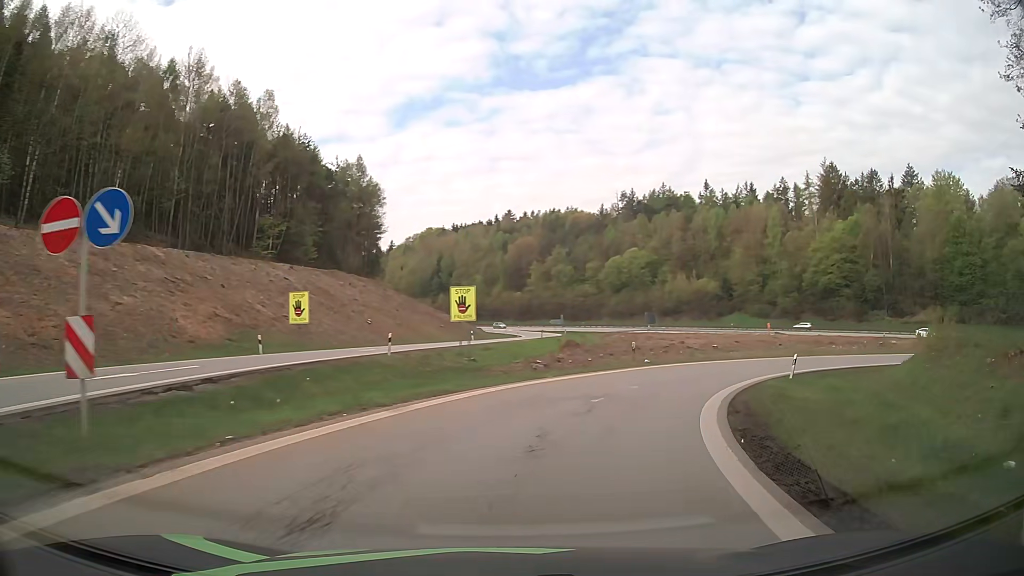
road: motorway_link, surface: asphalt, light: Day
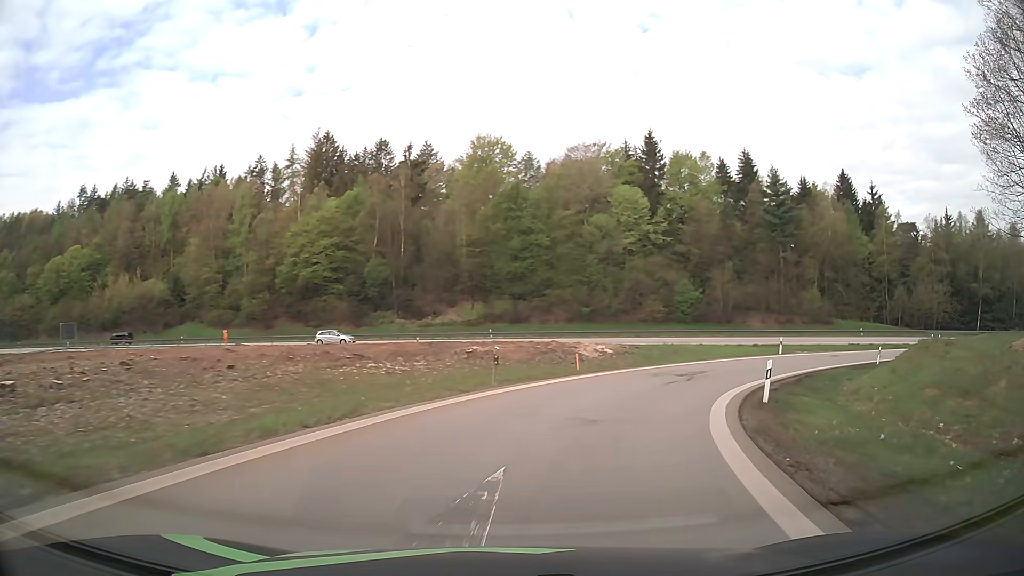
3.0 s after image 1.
(+14.1, +34.3) m; +45°
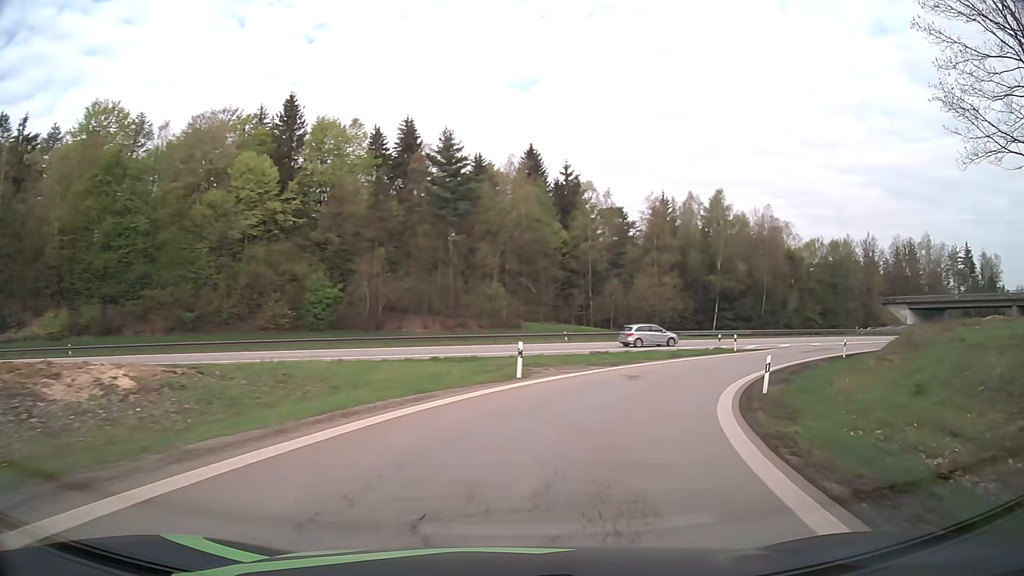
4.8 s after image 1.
(+6.2, +23.5) m; +30°
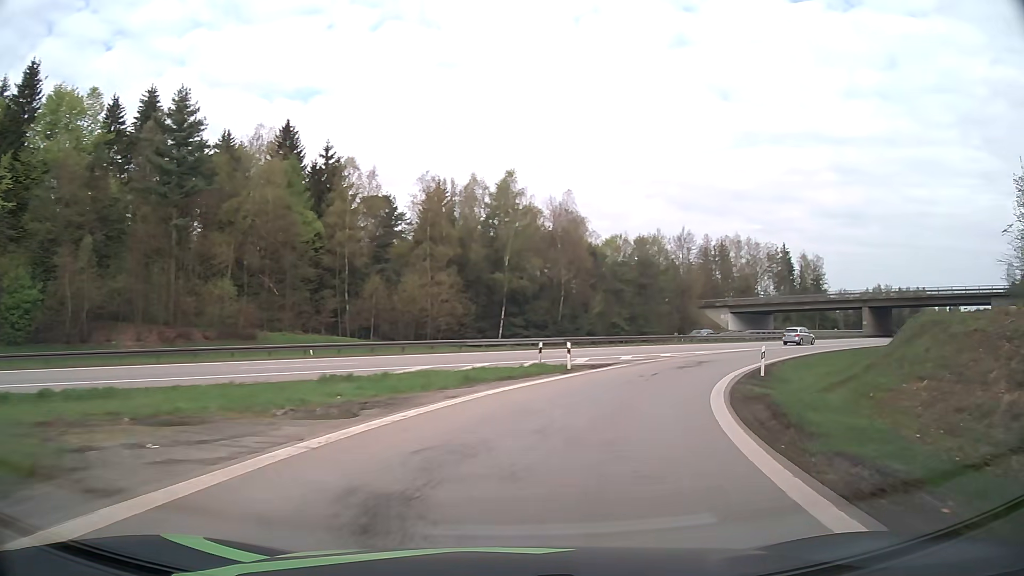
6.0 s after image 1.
(+2.9, +16.8) m; +20°
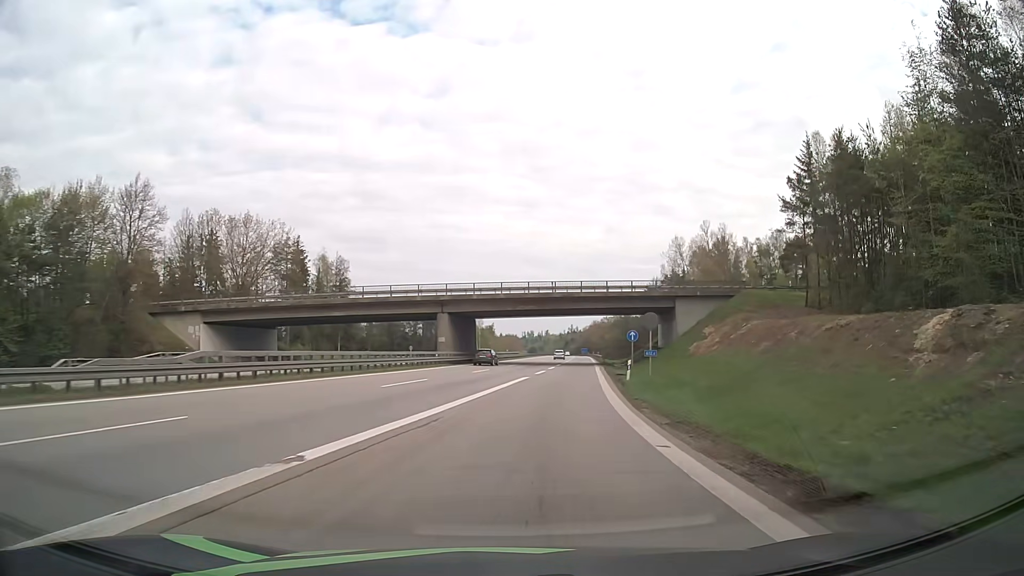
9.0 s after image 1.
(+17.2, +41.7) m; +42°
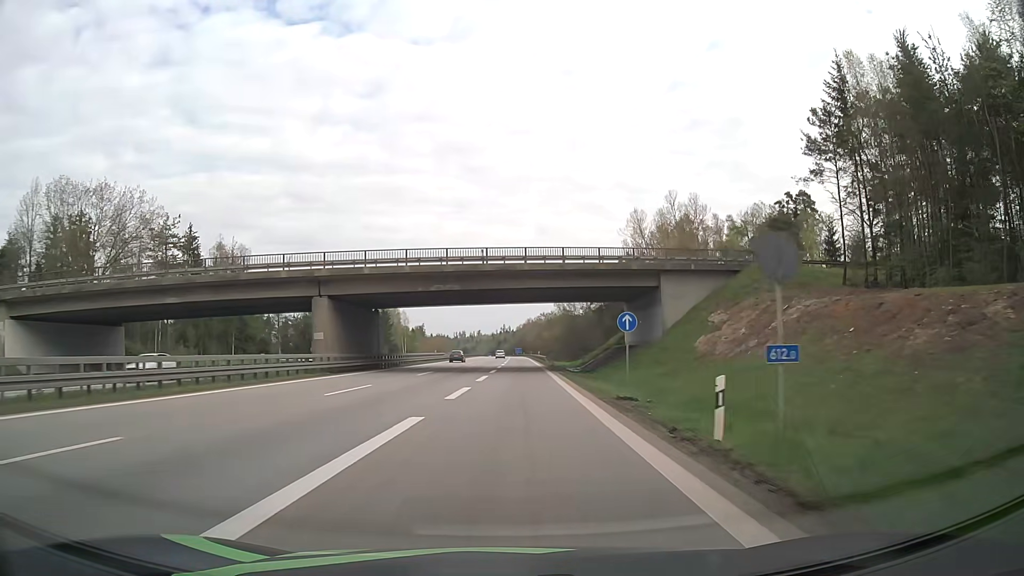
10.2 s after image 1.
(+1.5, +20.8) m; +6°
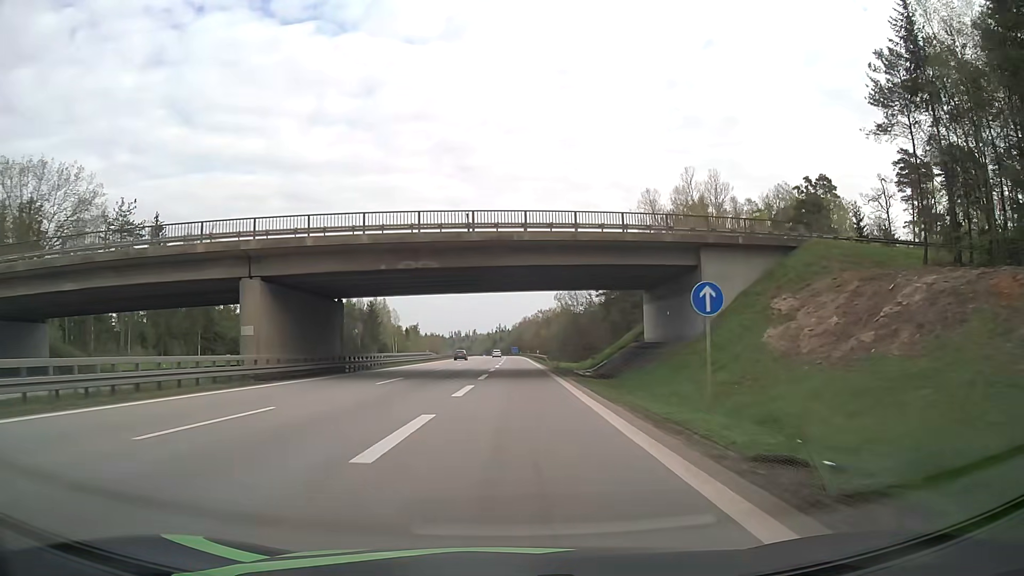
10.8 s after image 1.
(0.0, +11.2) m; 0°
(0, +10) (0, +20) (0, +30) (0, +40) (0, +50) (0, +60) (0, +70) (-1, +80) (-1, +90) (-1, +100) m
